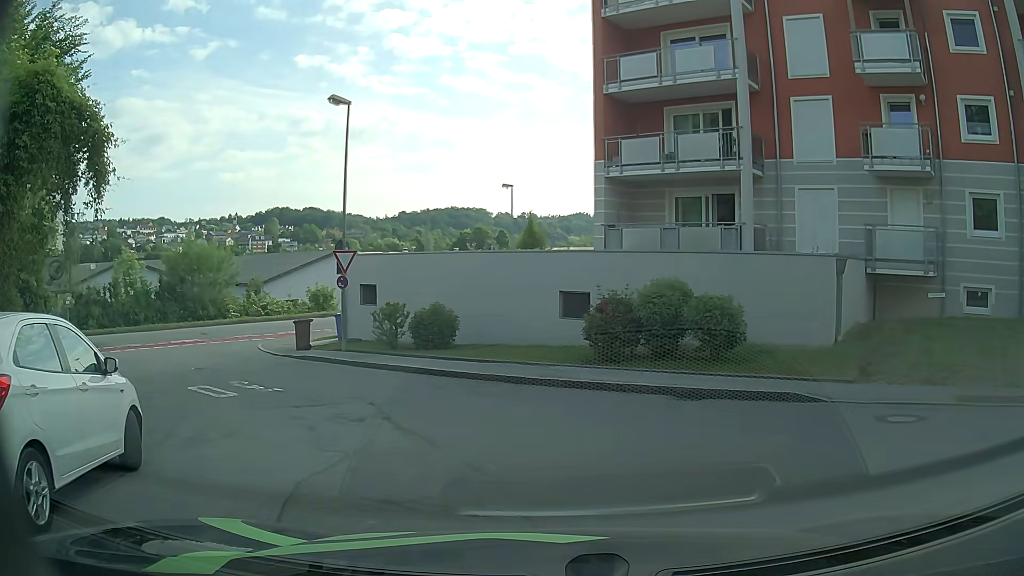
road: residential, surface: asphalt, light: Day
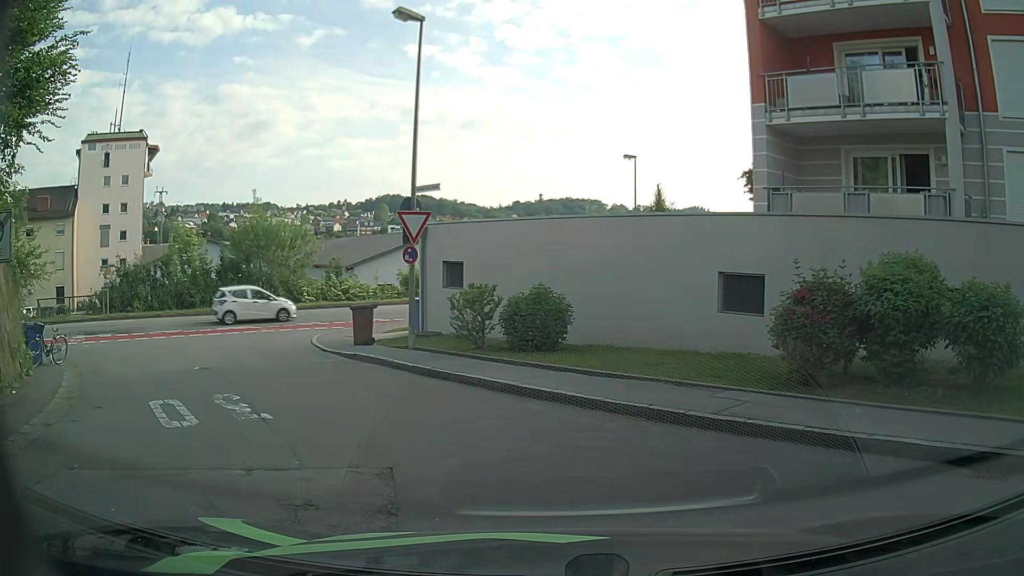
(-0.4, +5.8) m; -10°
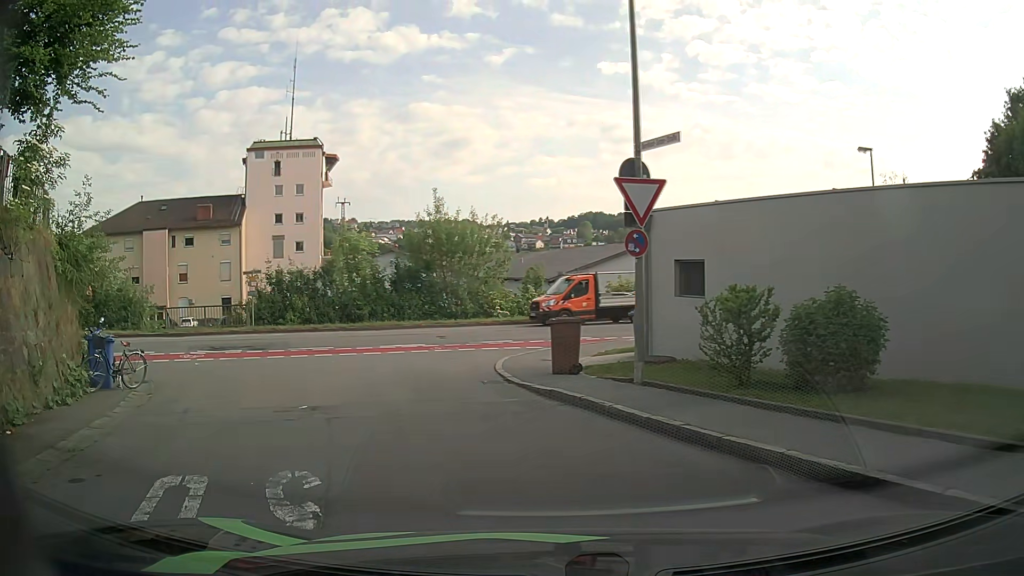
(-0.7, +5.0) m; -16°
